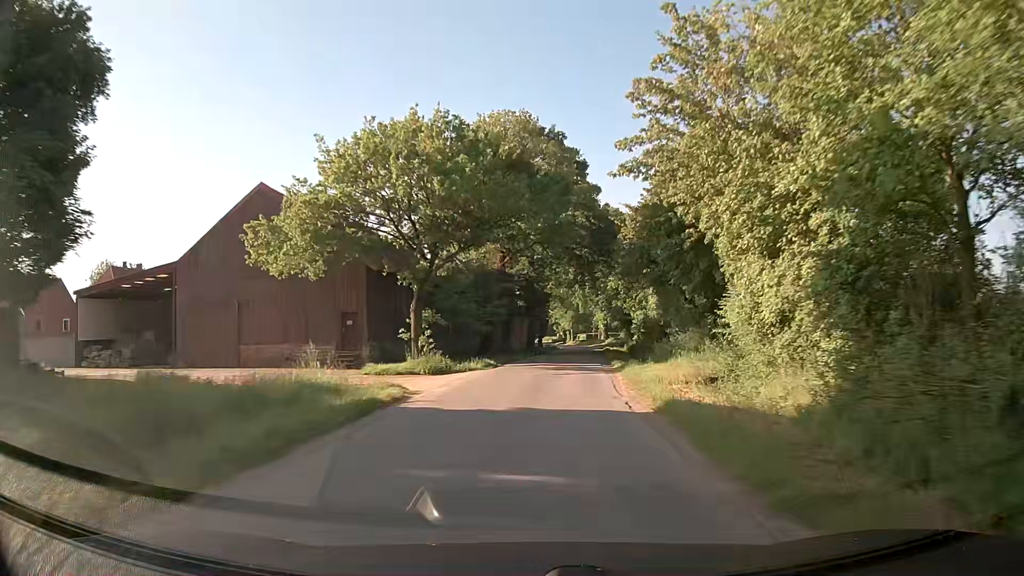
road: unclassified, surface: asphalt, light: Day
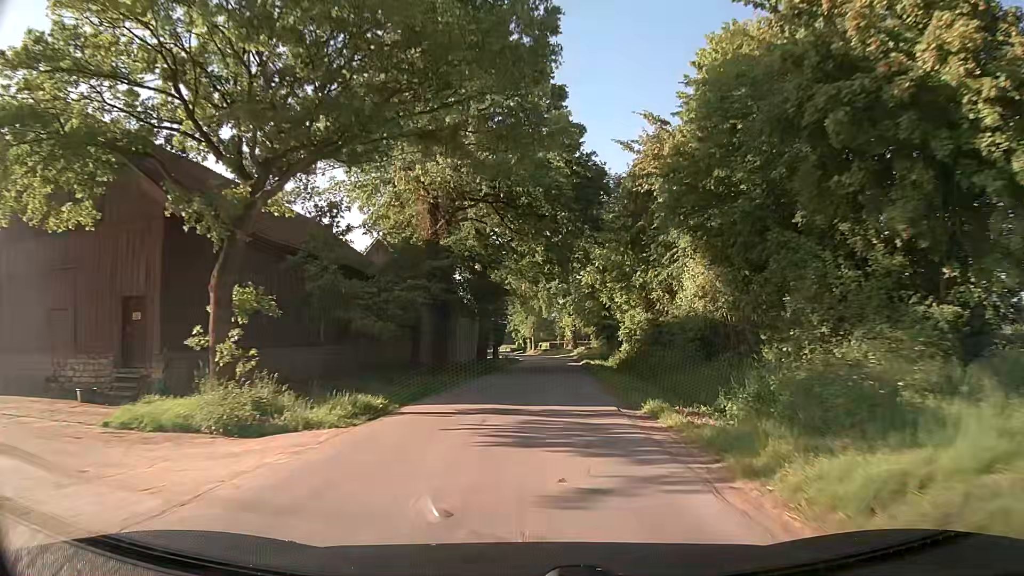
(+0.4, +17.5) m; +3°
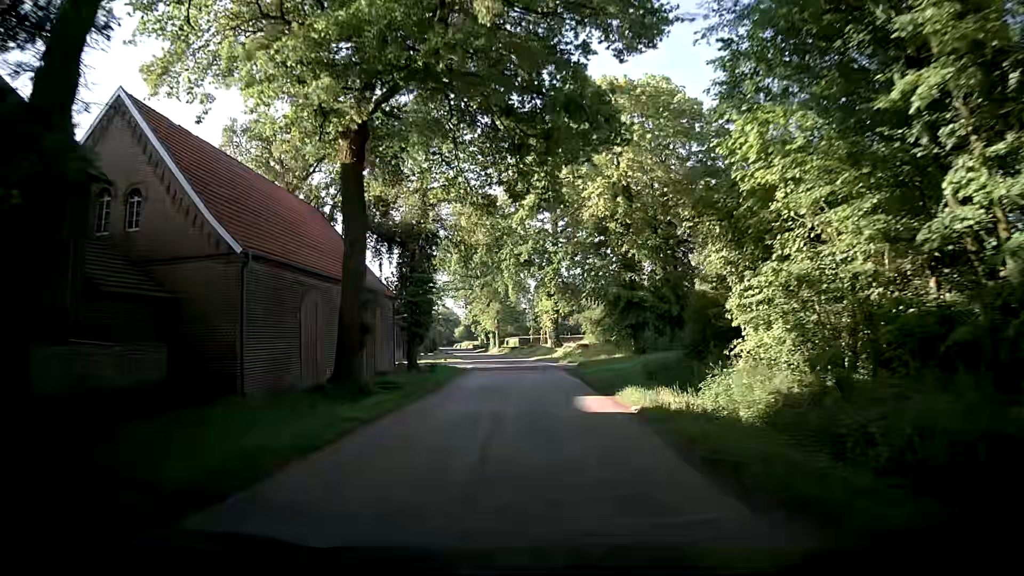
(+1.2, +33.0) m; +4°
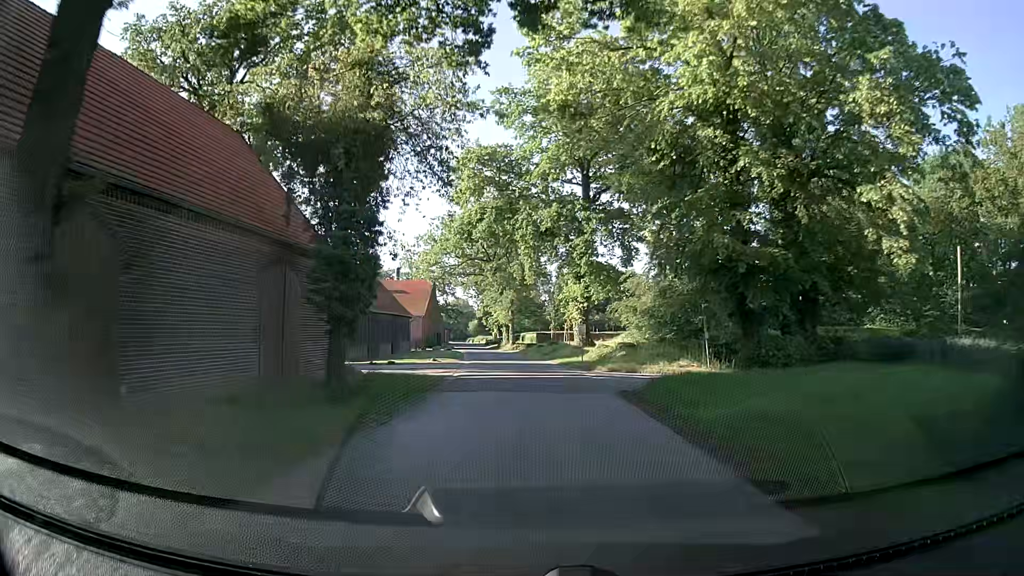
(-0.2, +15.7) m; -1°
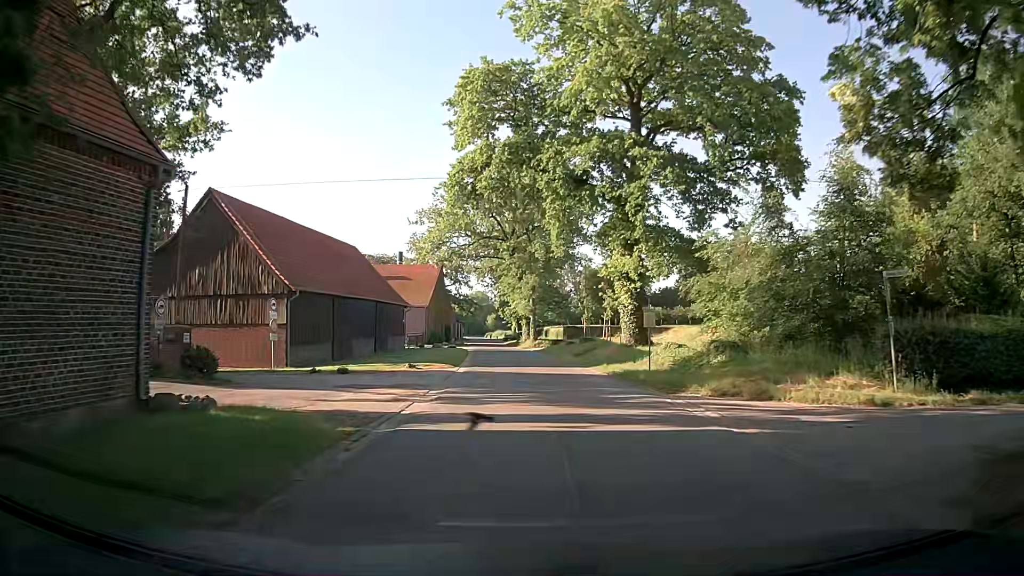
(-0.4, +15.2) m; -2°
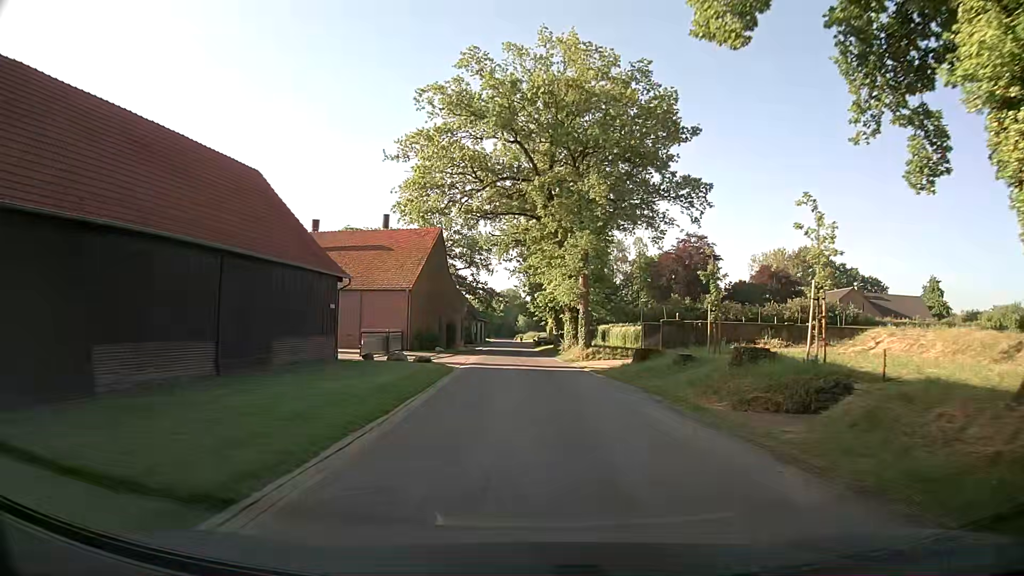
(-0.6, +29.1) m; -3°
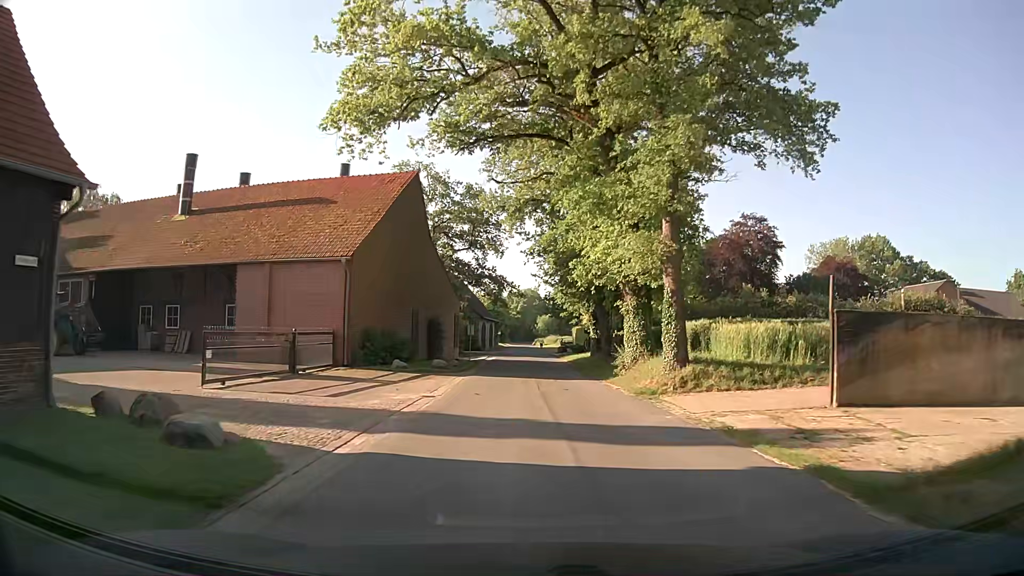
(-0.3, +20.5) m; -2°
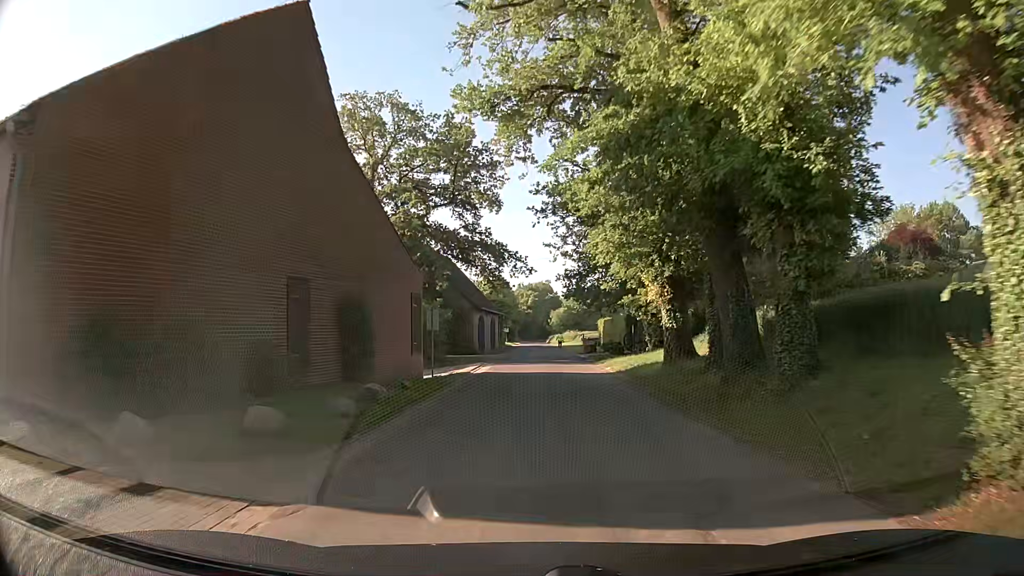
(-0.1, +19.7) m; -1°
(0, +10) (0, +20) (0, +30) (0, +40) (0, +50) (0, +60) (+1, +70) (+1, +80) (+2, +90) (+2, +100) m
